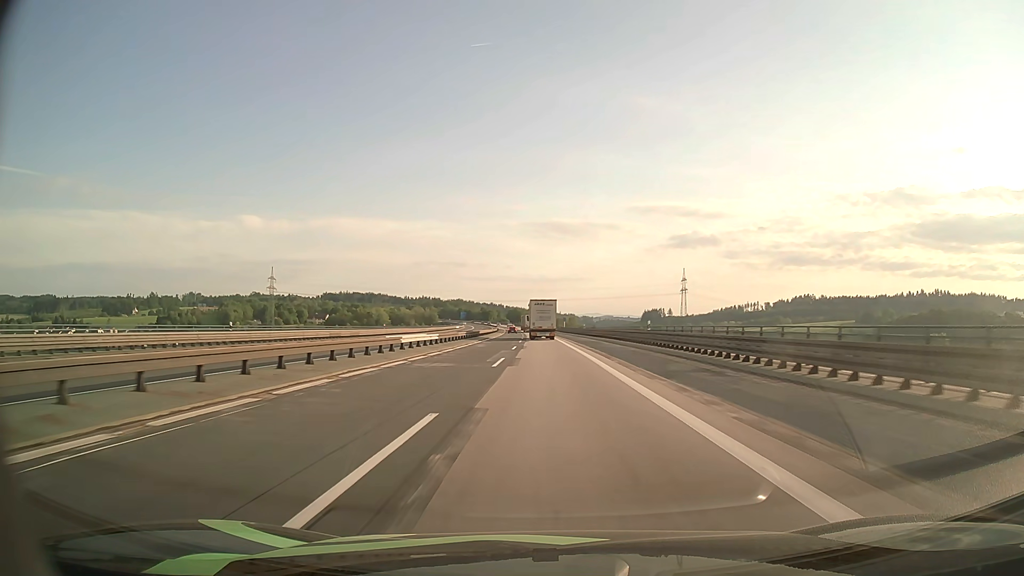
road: motorway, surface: asphalt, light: Day
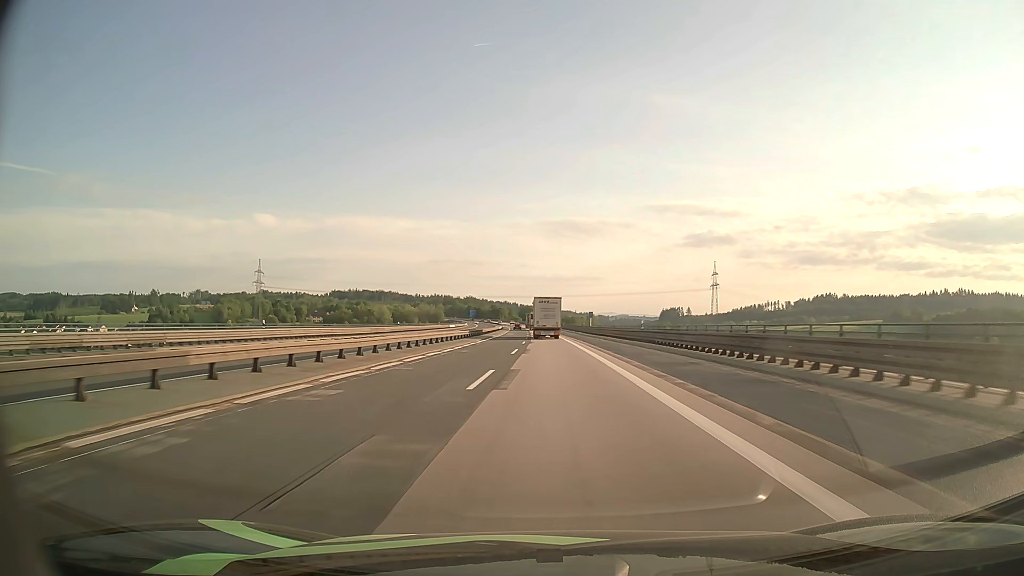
(-0.5, +45.1) m; -1°
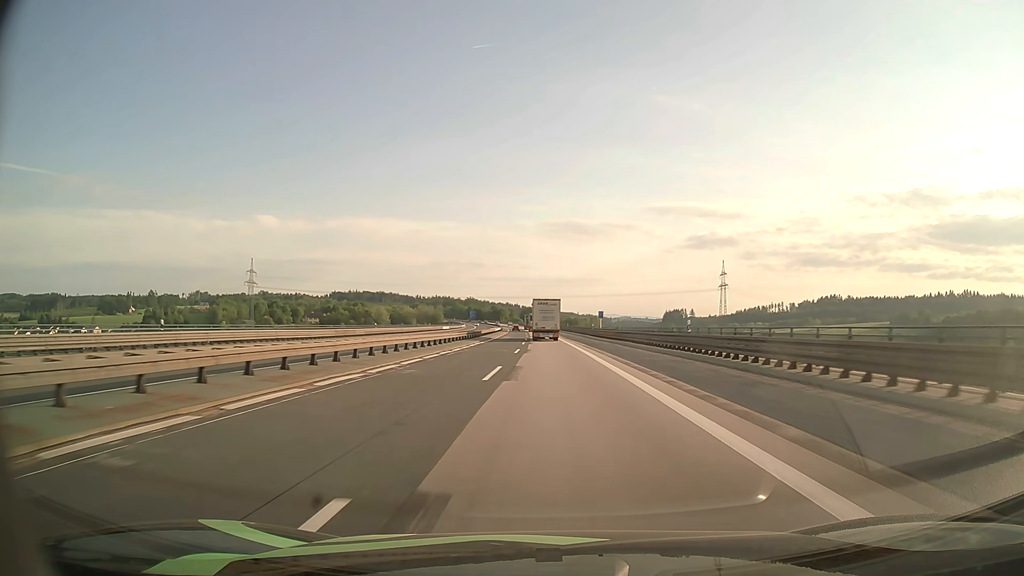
(0.0, +14.9) m; 0°
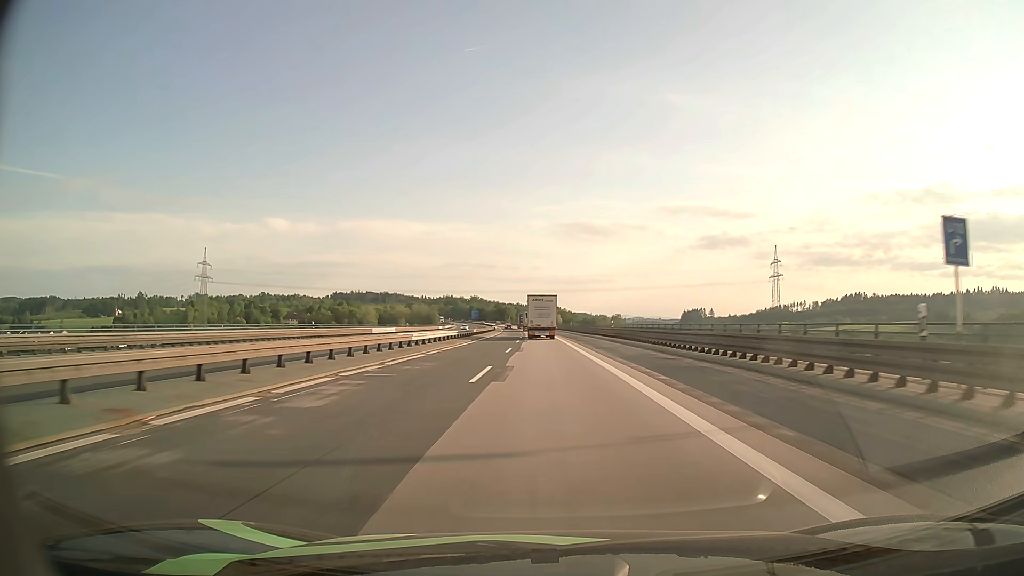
(-0.6, +73.7) m; -1°
(0, +10) (0, +20) (0, +30) (0, +40) (0, +50) (-1, +60) (-1, +70) (-1, +80) (-1, +90) (-2, +100) m
